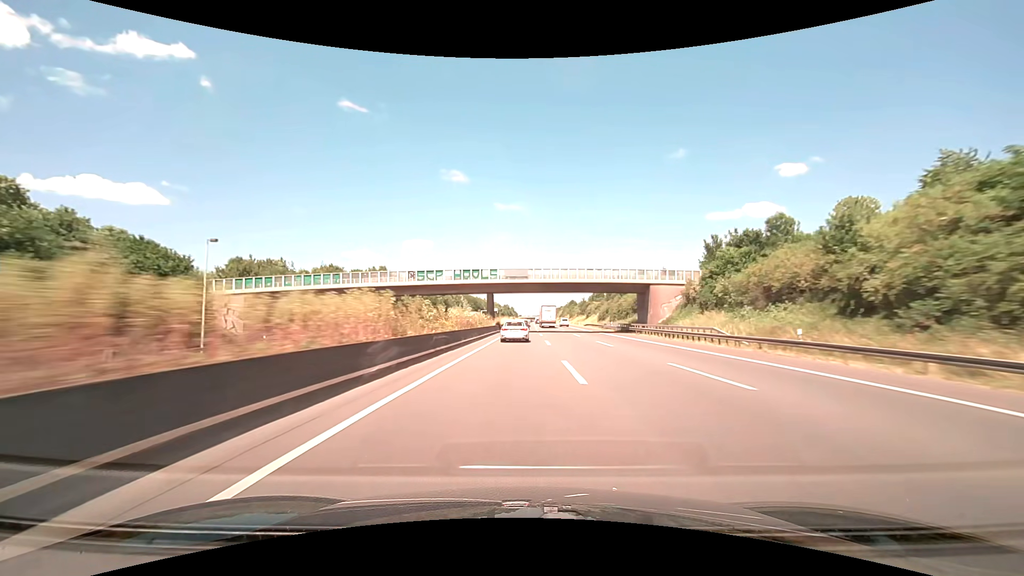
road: motorway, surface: asphalt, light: Day
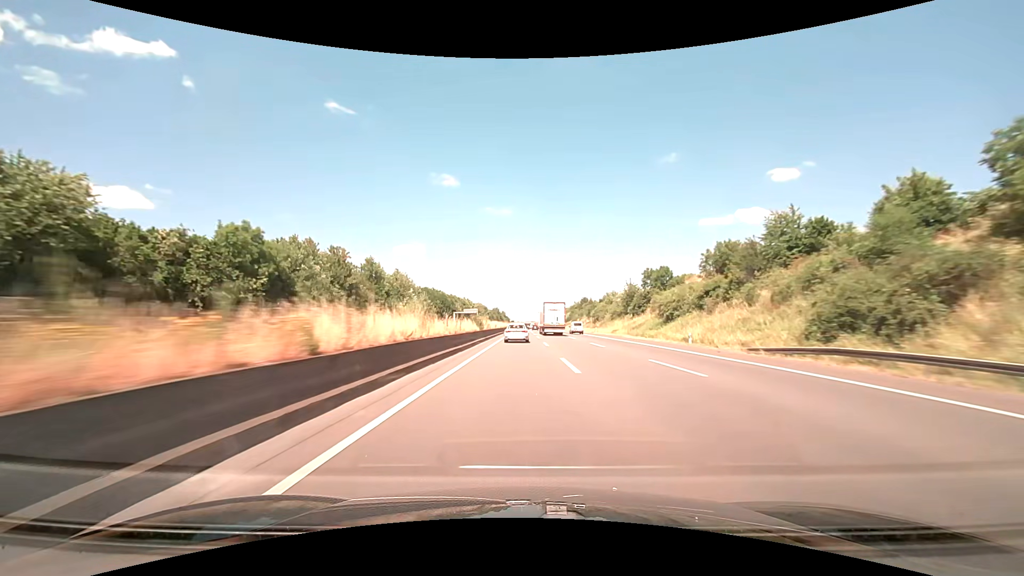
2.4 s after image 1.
(+0.9, +86.3) m; +1°
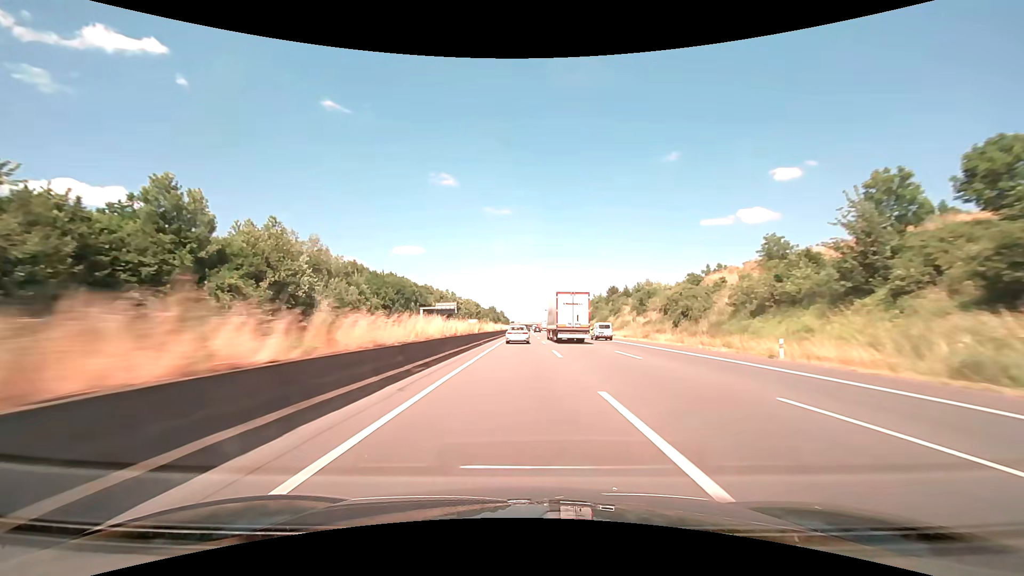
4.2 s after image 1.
(+0.2, +63.7) m; 0°
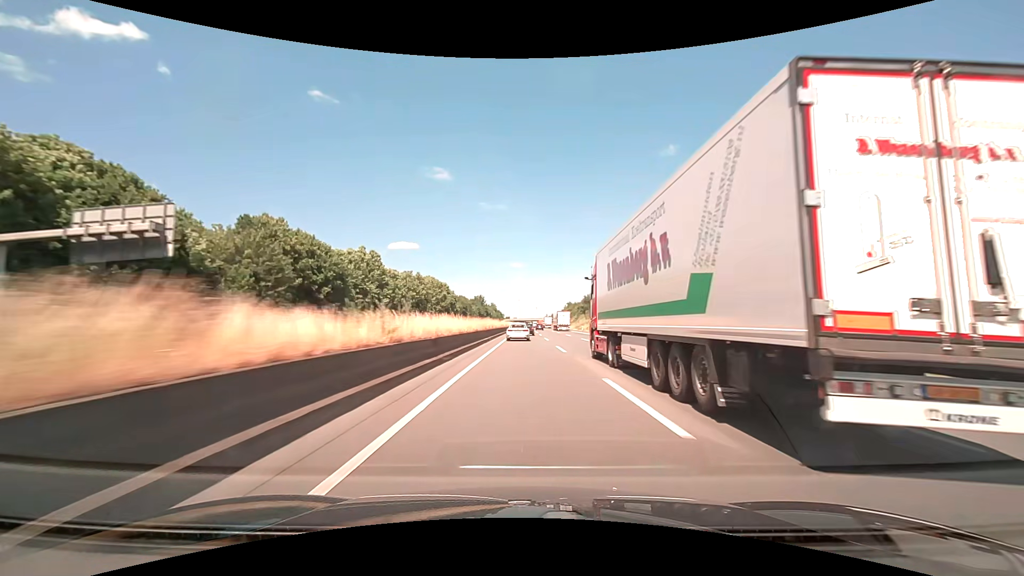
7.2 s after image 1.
(+0.1, +105.7) m; 0°
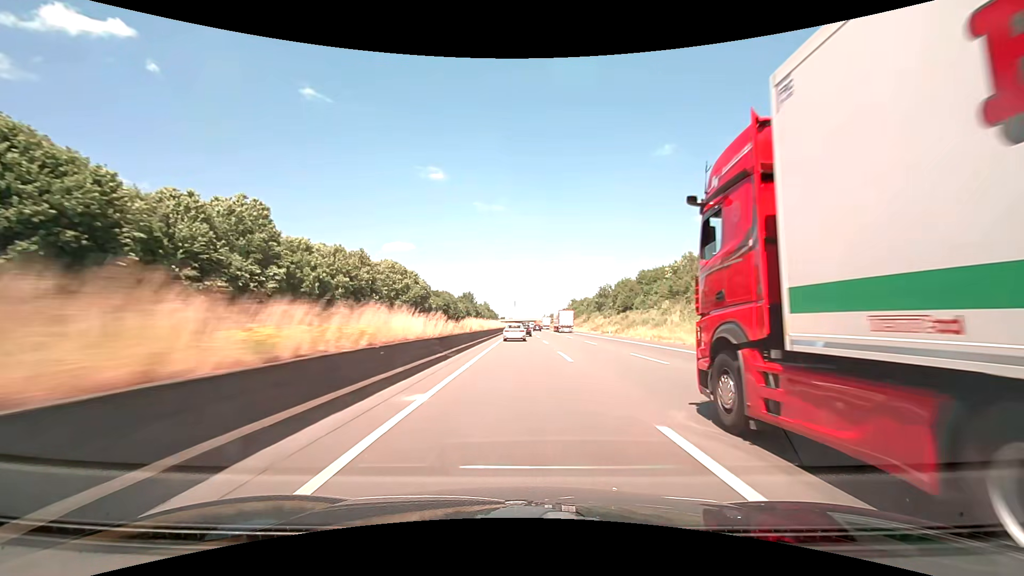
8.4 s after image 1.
(+0.2, +41.6) m; 0°
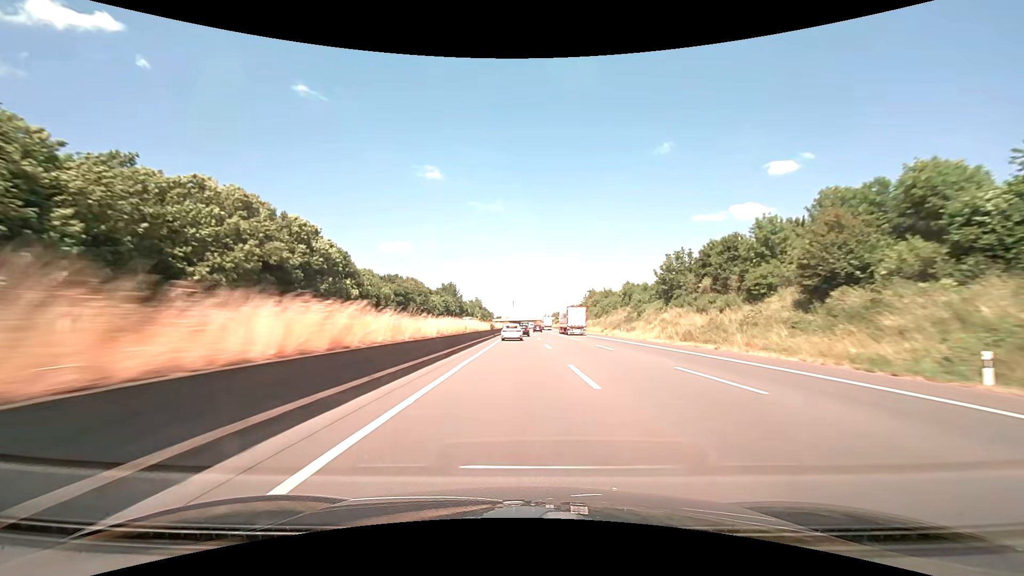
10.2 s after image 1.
(0.0, +61.5) m; 0°
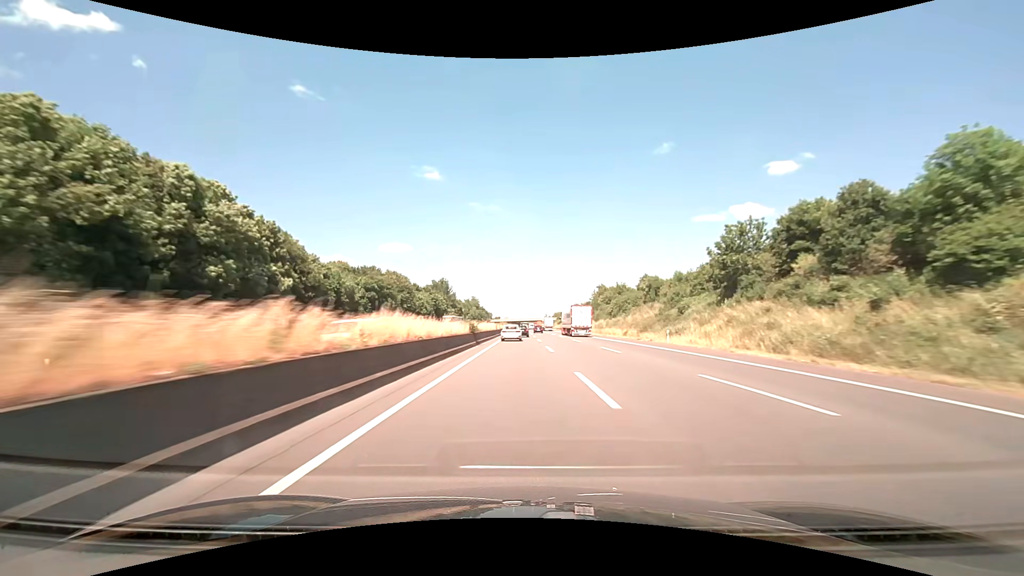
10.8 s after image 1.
(0.0, +20.4) m; 0°
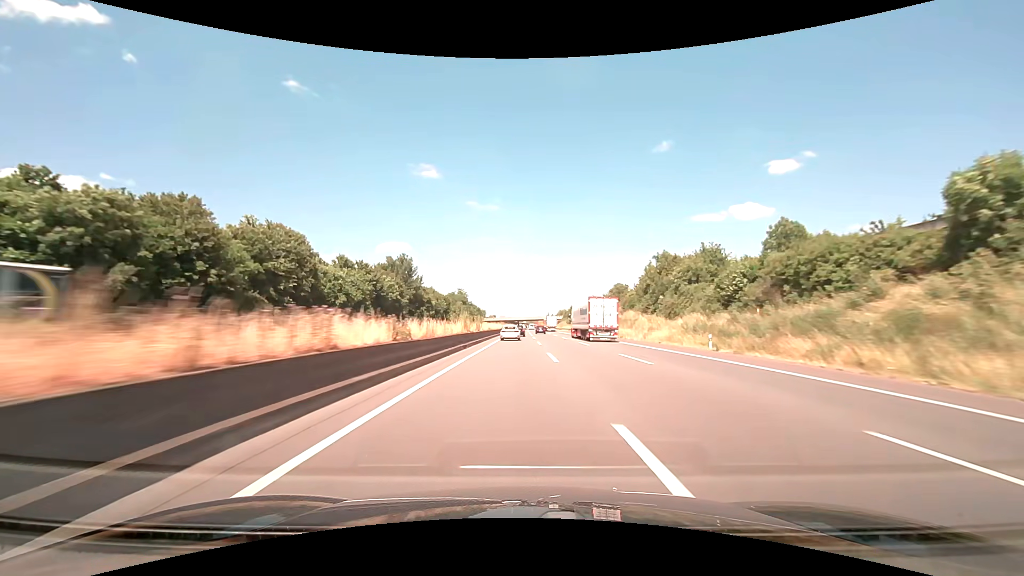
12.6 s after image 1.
(0.0, +61.7) m; 0°
(0, +10) (0, +20) (0, +30) (0, +40) (0, +50) (0, +60) (0, +70) (0, +80) (0, +90) (0, +100) m
